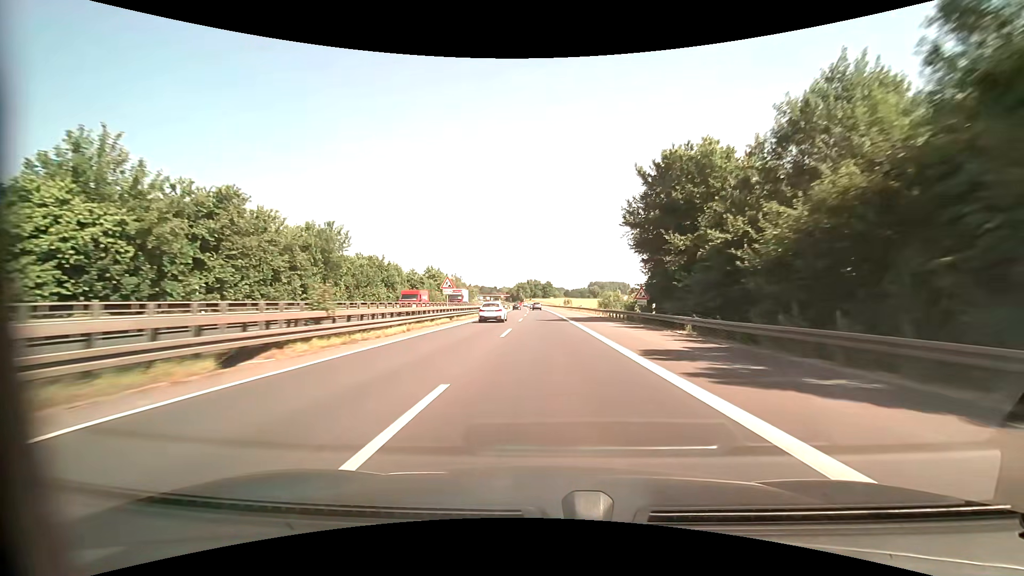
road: motorway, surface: asphalt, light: Day
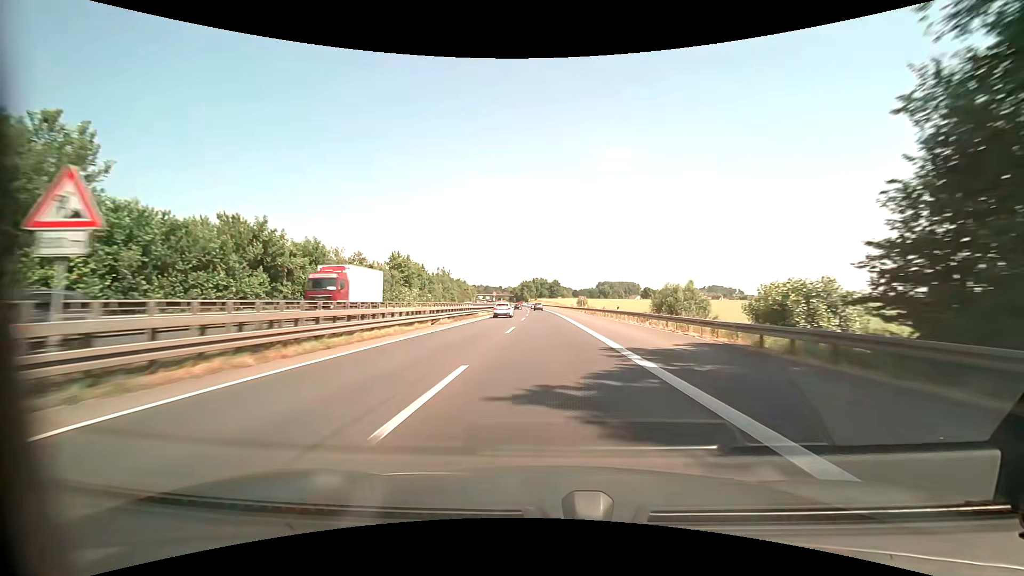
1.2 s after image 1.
(-0.2, +33.4) m; -1°
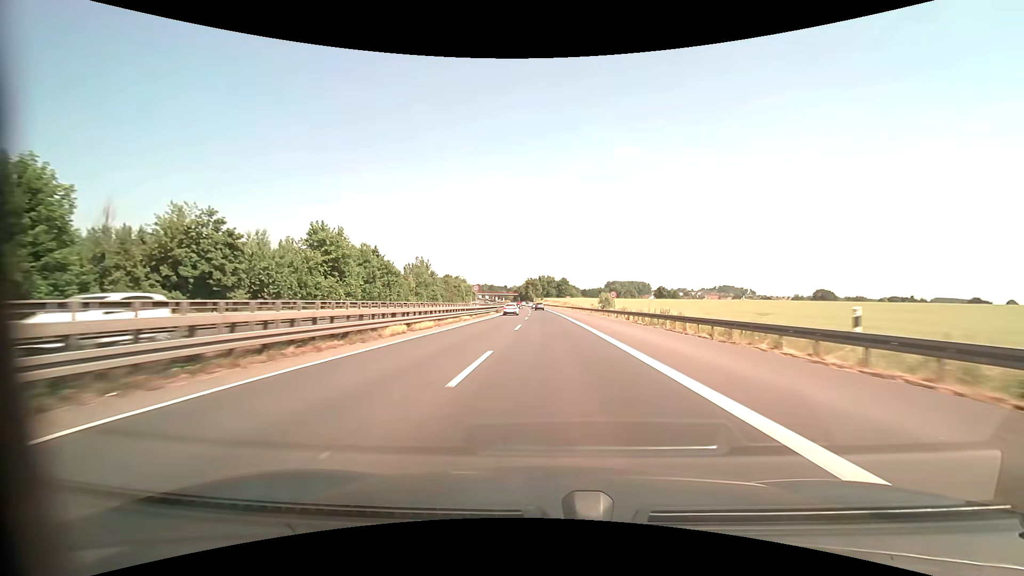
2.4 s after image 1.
(-0.2, +32.7) m; -1°
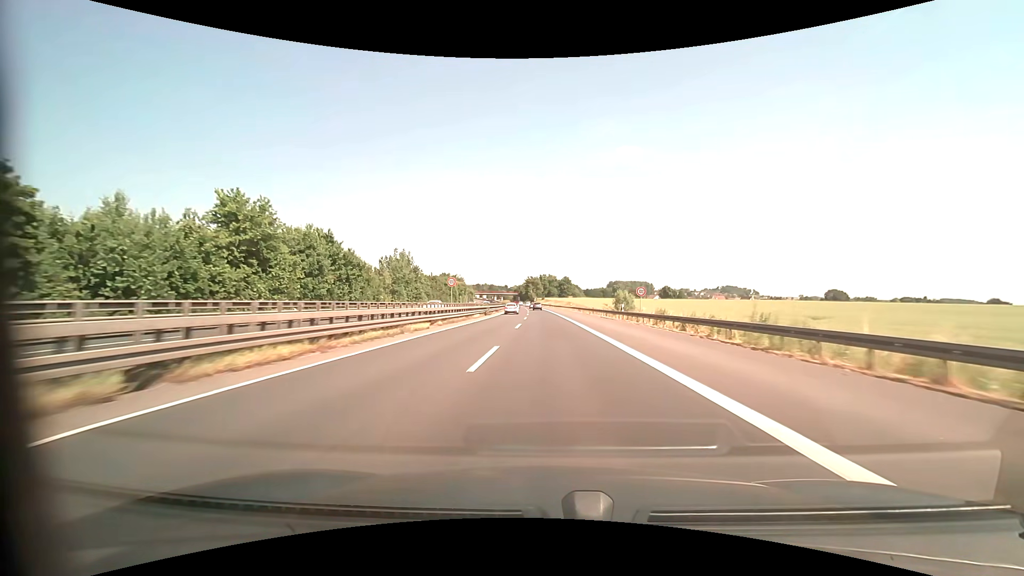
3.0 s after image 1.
(0.0, +16.1) m; 0°
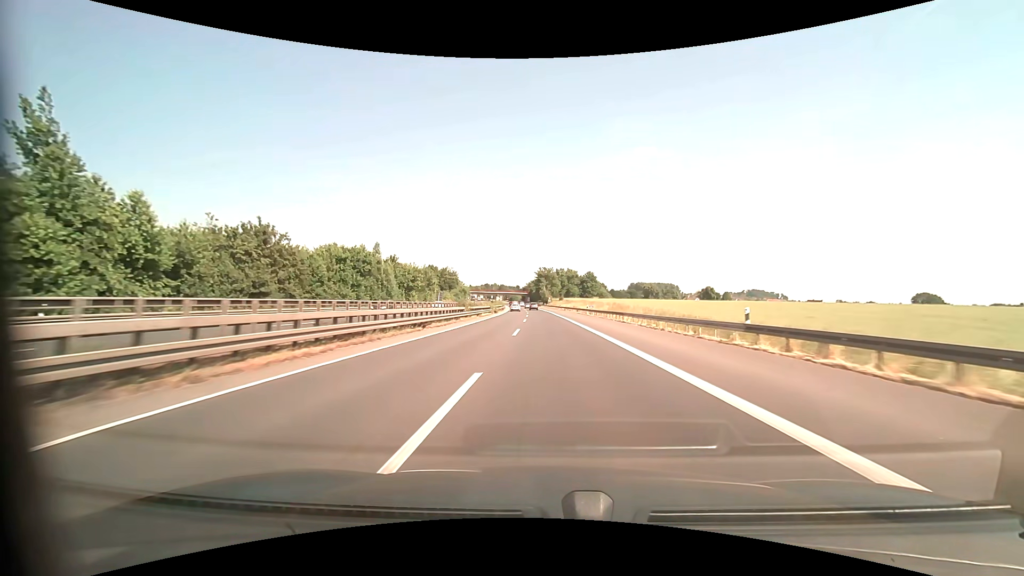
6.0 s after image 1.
(-1.3, +77.9) m; -2°
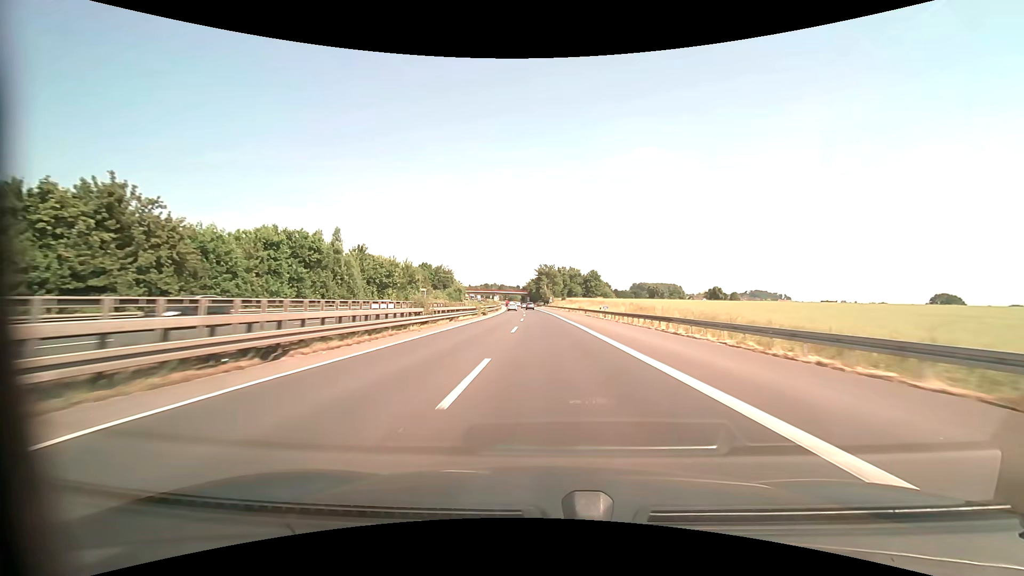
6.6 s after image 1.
(0.0, +15.4) m; 0°
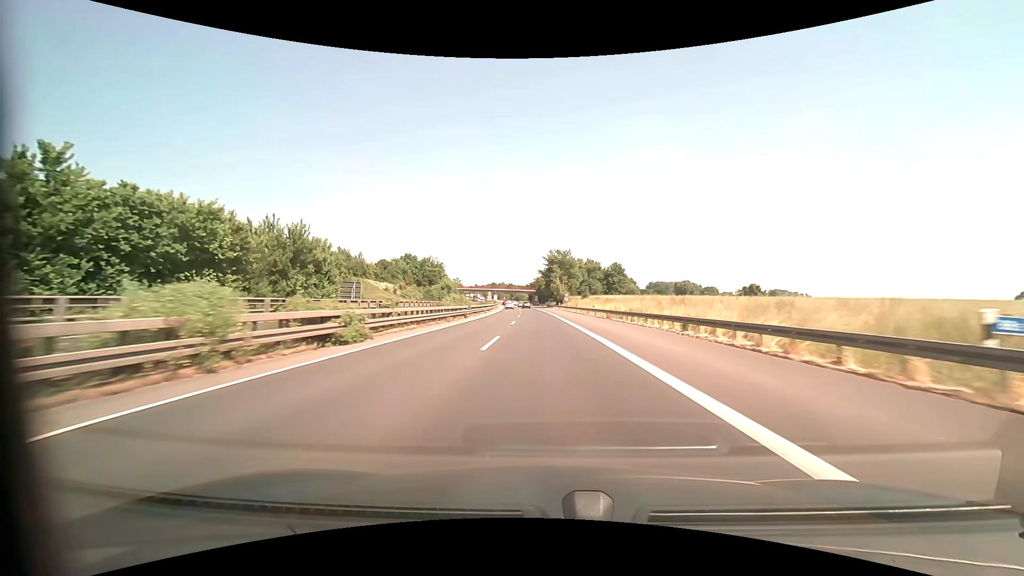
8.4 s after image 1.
(-0.3, +46.2) m; -1°
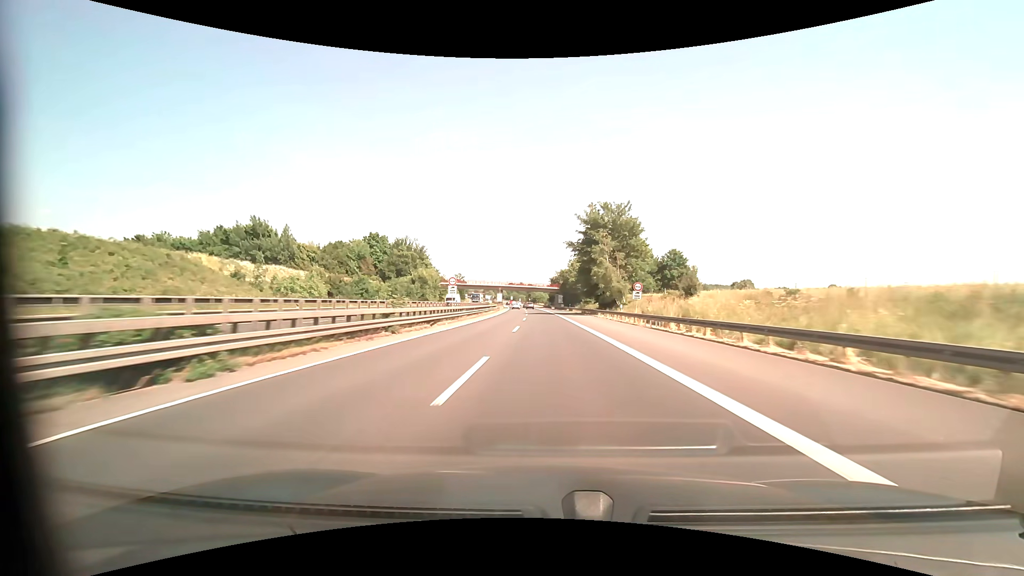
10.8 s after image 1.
(-1.6, +61.8) m; -3°
(0, +10) (0, +20) (0, +30) (0, +40) (0, +50) (0, +60) (-1, +70) (-1, +80) (-1, +90) (-2, +100) m
